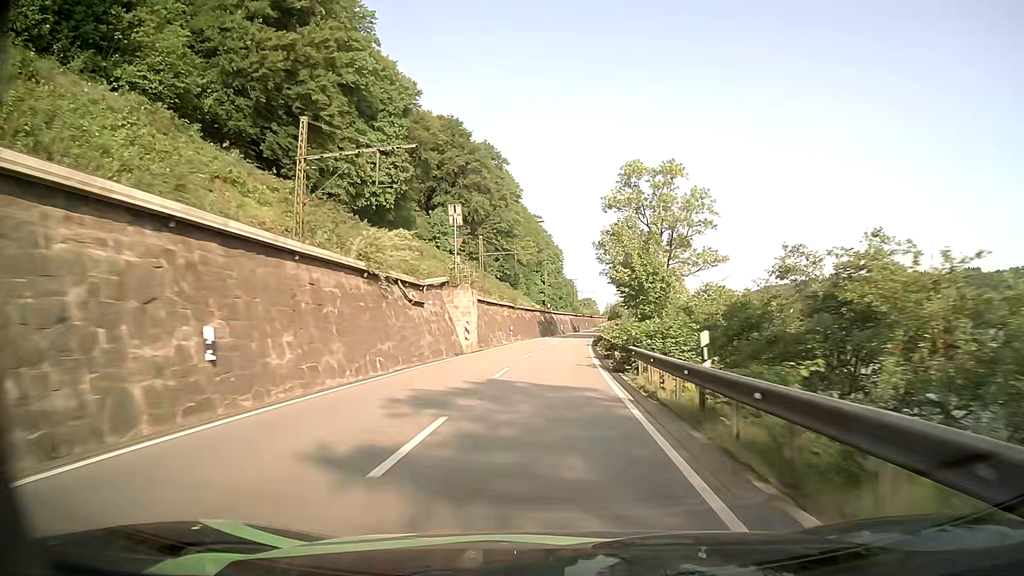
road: primary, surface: asphalt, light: Day
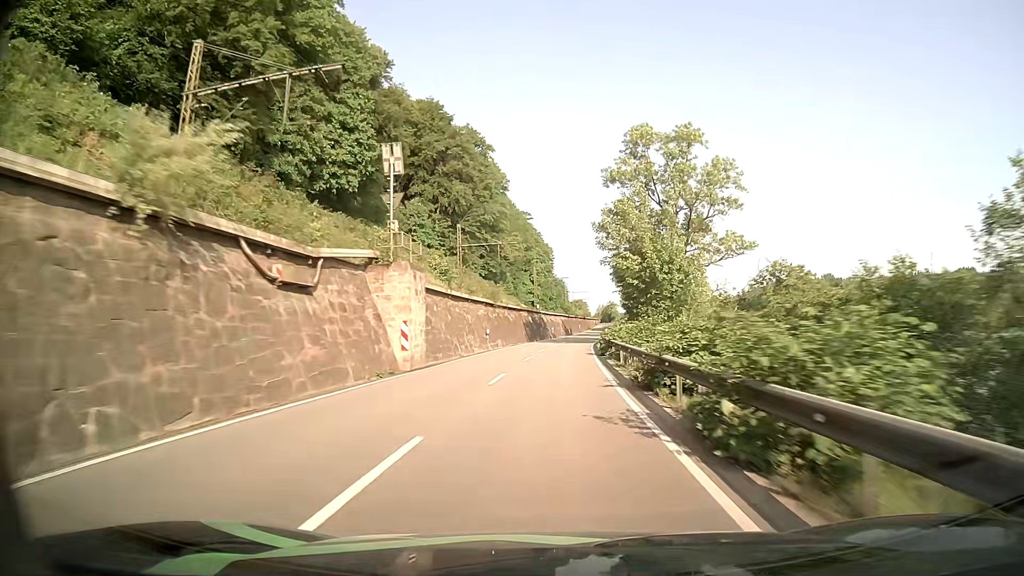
(+0.2, +13.7) m; +1°
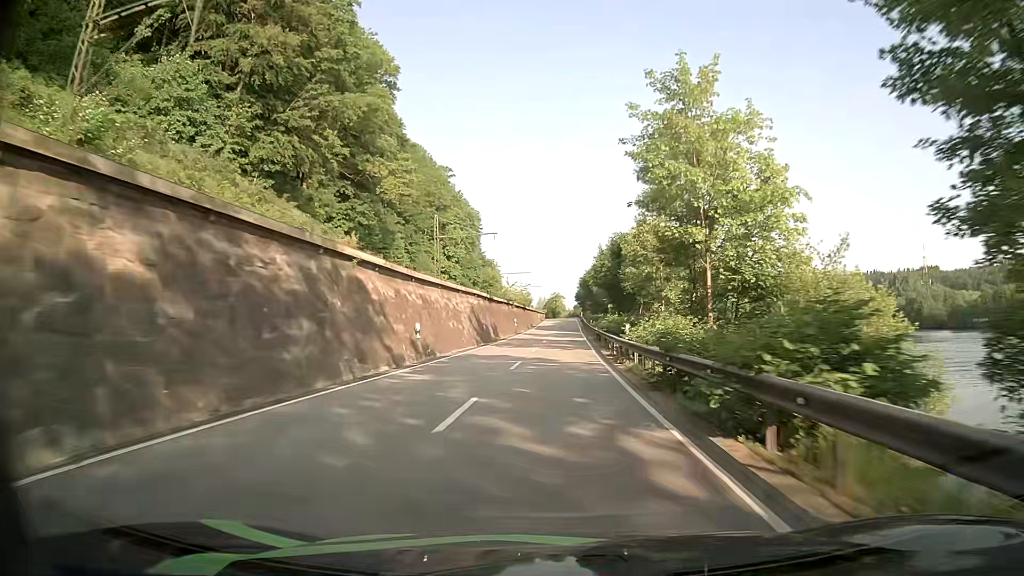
(+3.0, +67.4) m; +6°
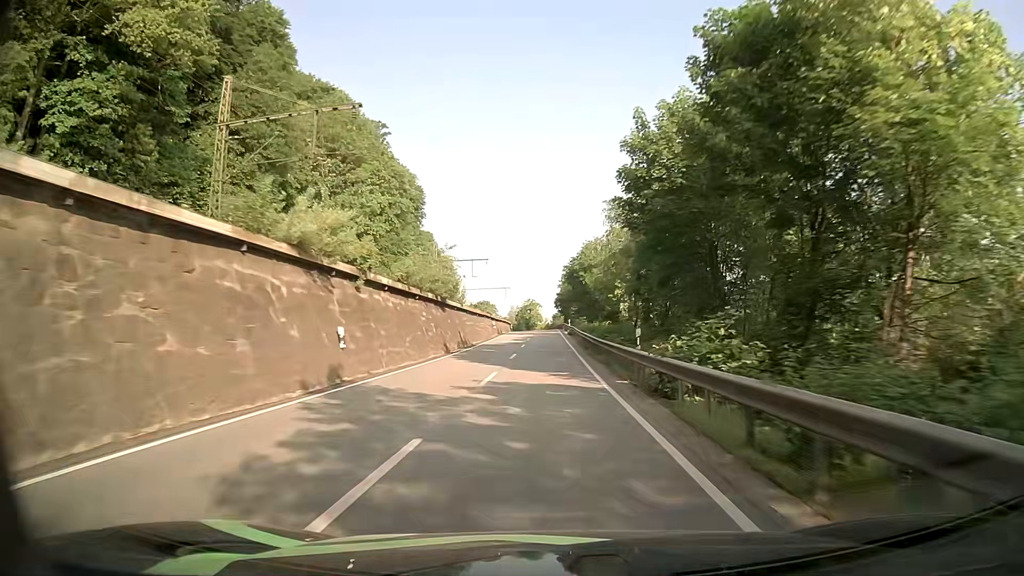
(+1.1, +52.4) m; +2°
(0, +10) (0, +20) (0, +30) (0, +40) (0, +50) (0, +60) (0, +70) (0, +80) (0, +90) (-1, +100) m
